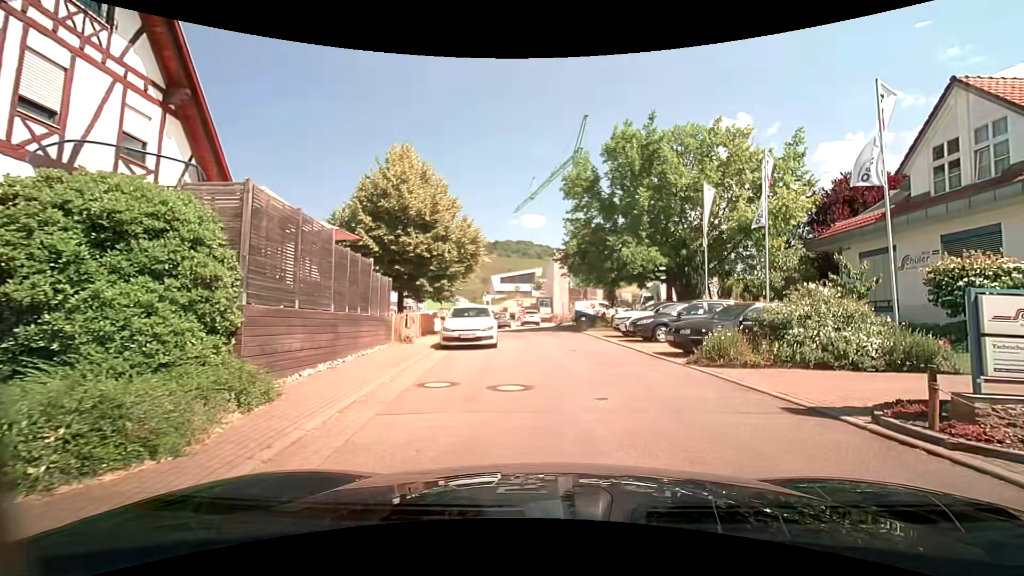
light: Day
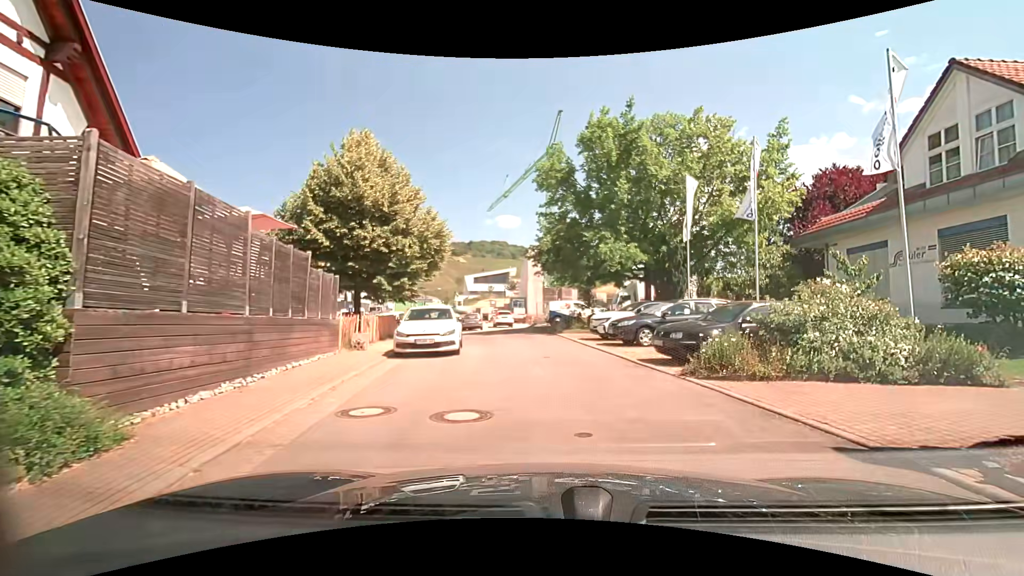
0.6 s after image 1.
(0.0, +2.0) m; +1°
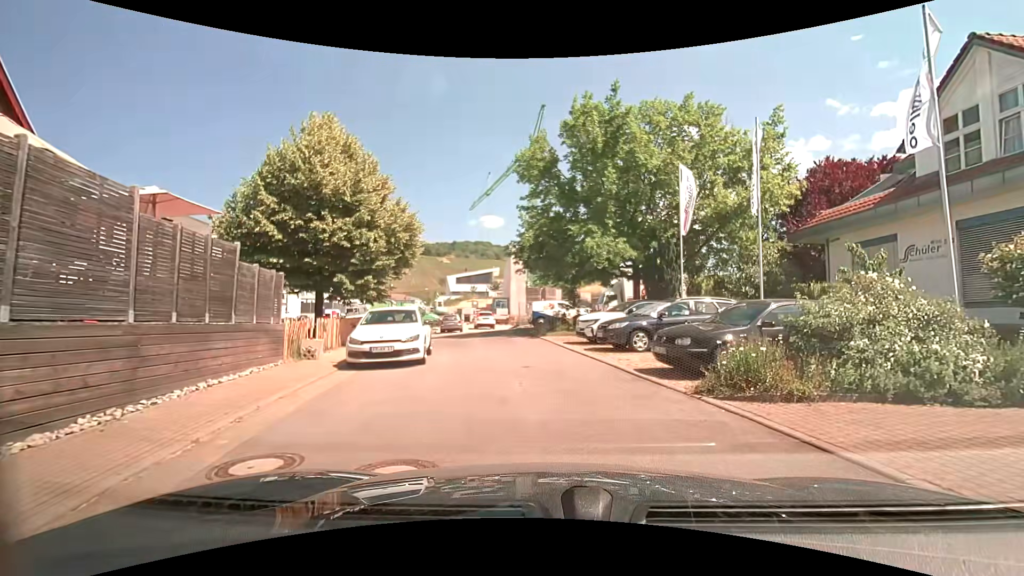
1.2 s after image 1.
(0.0, +2.0) m; +1°
